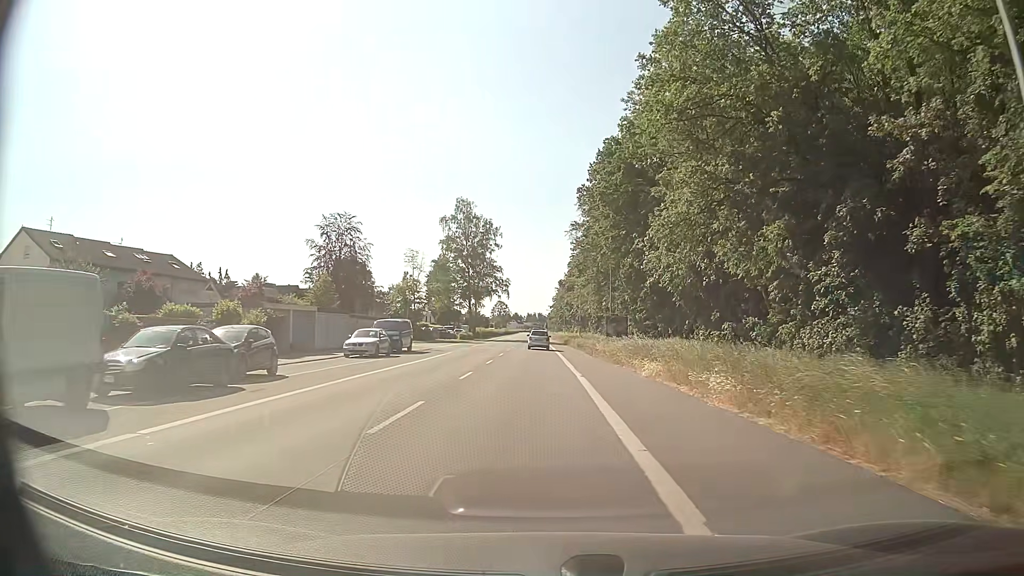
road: primary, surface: asphalt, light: Day
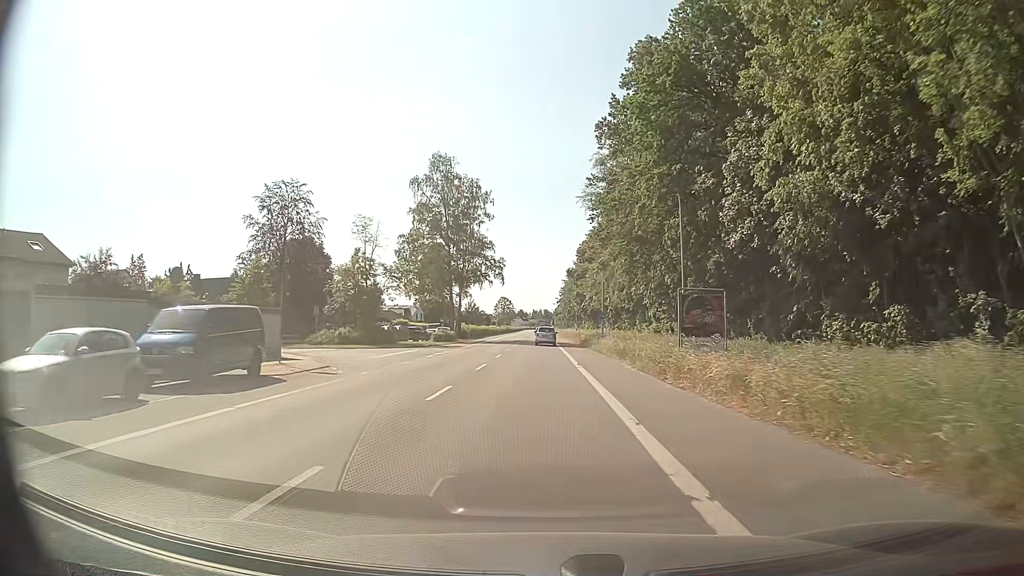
(0.0, +24.3) m; -1°
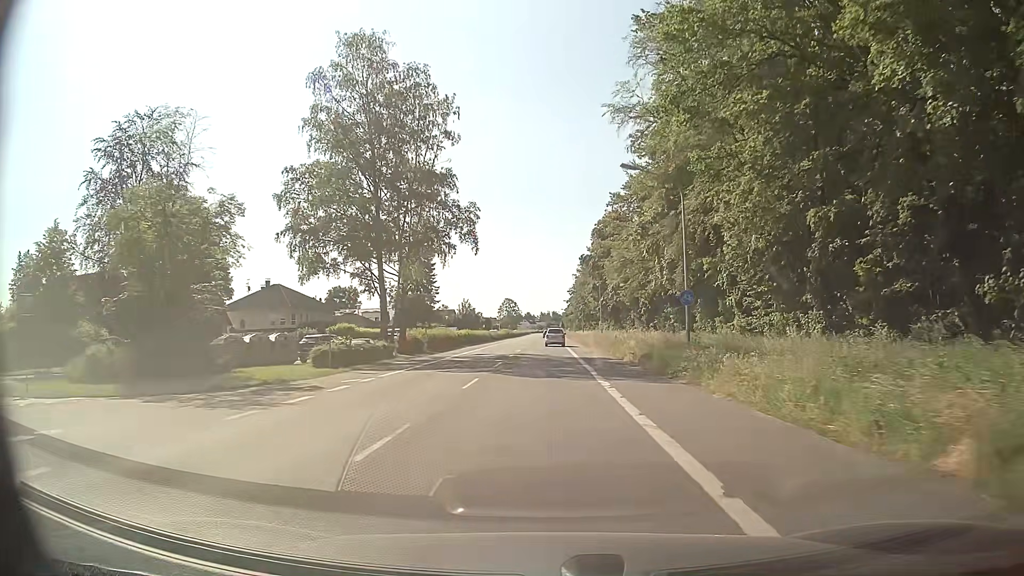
(+0.2, +32.7) m; 0°
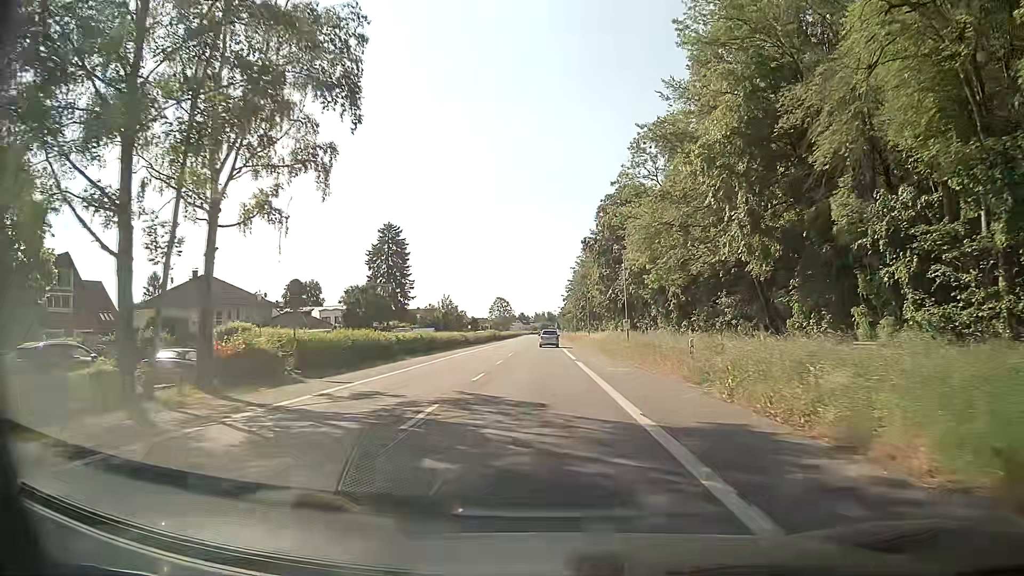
(-0.1, +24.7) m; 0°
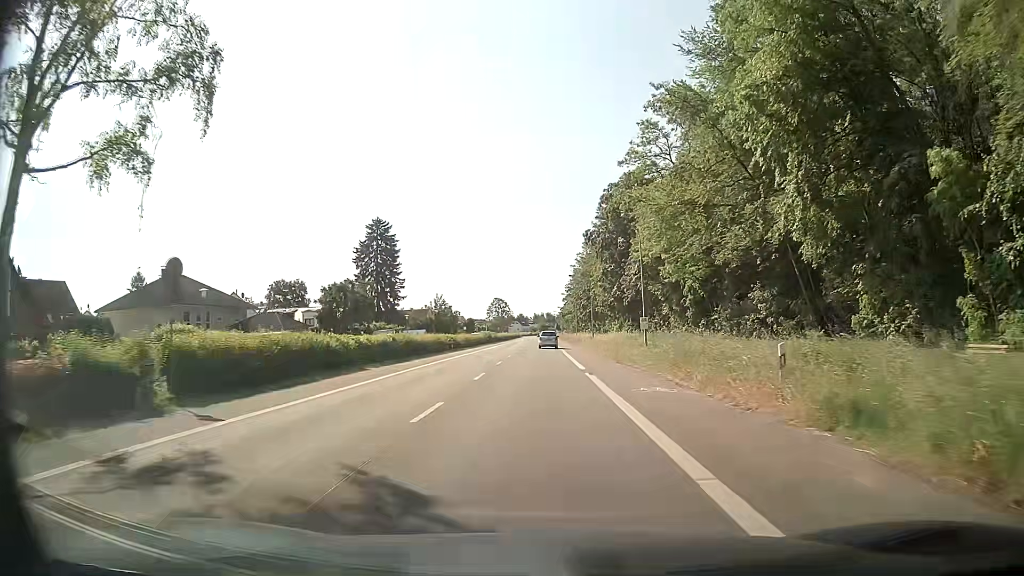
(0.0, +8.2) m; 0°
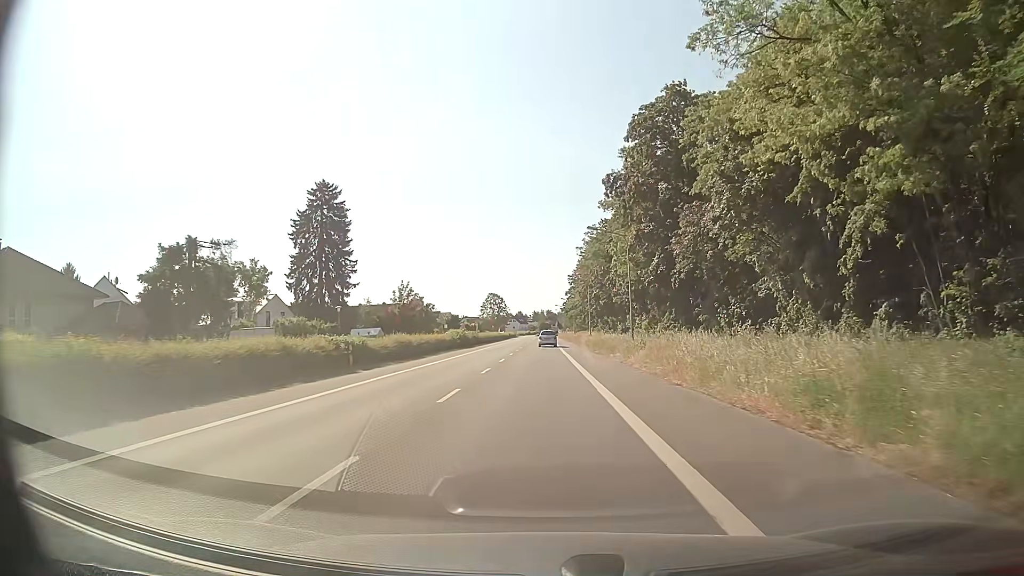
(-0.2, +32.9) m; -1°
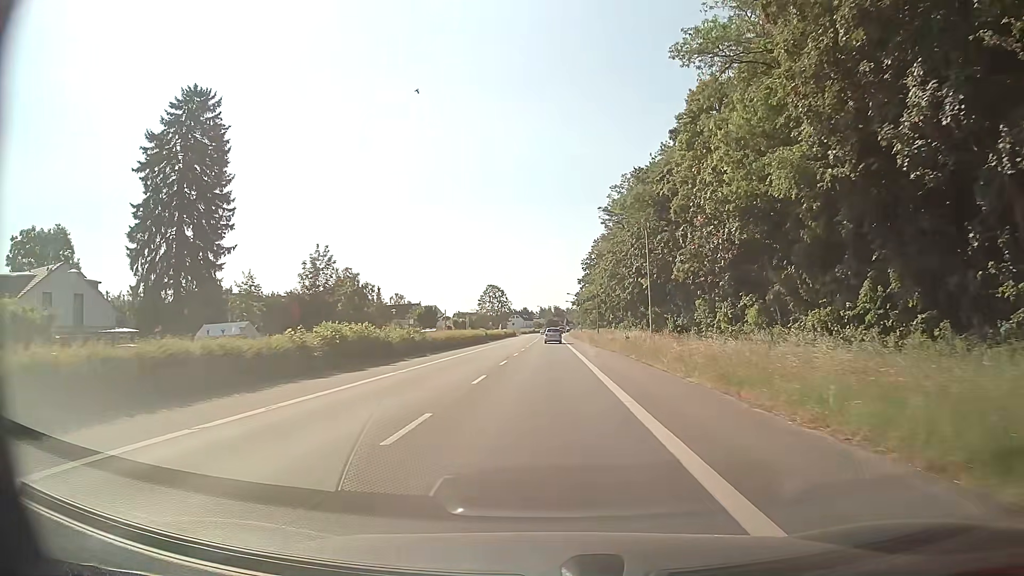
(+0.1, +41.3) m; 0°
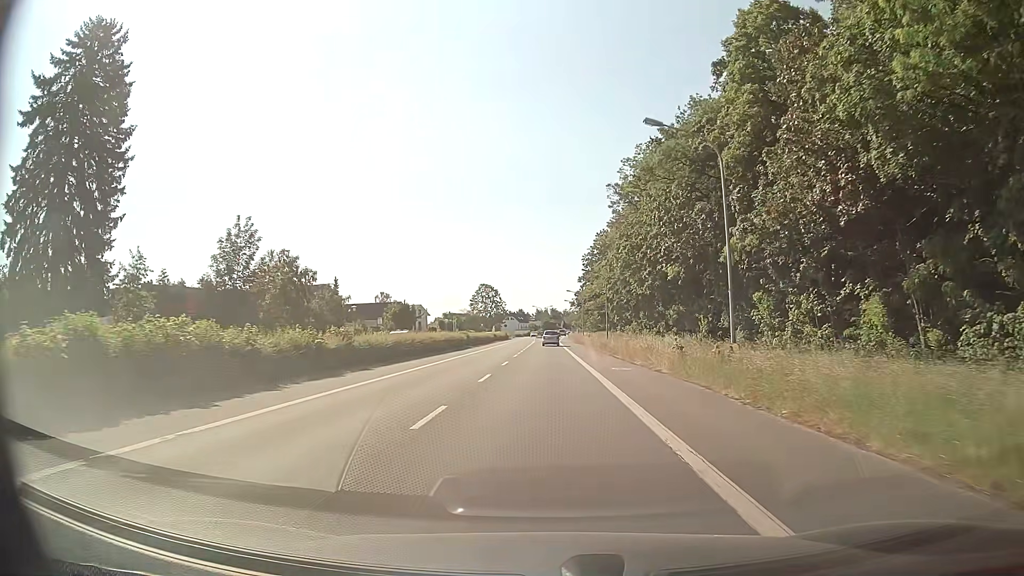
(0.0, +16.6) m; 0°
(0, +10) (0, +20) (0, +30) (0, +40) (0, +50) (0, +60) (0, +70) (0, +80) (+1, +90) (+1, +100) m
